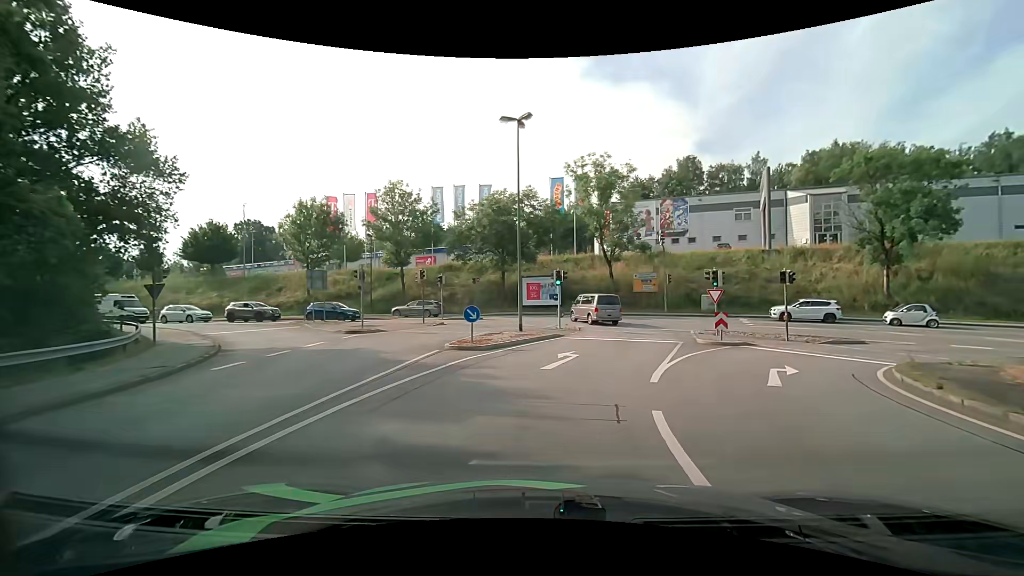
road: primary_link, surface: asphalt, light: Day
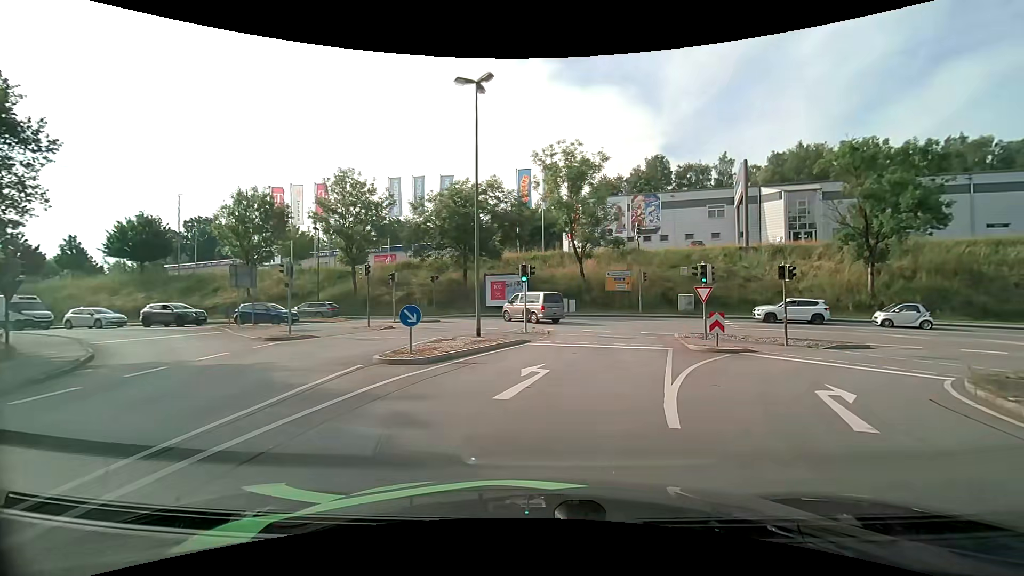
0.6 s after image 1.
(+0.1, +4.0) m; +3°
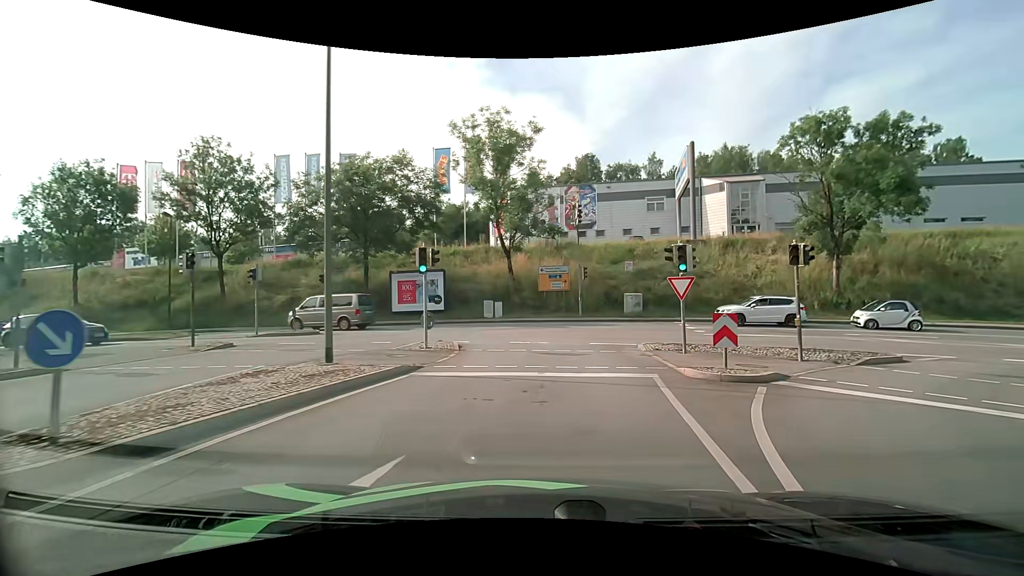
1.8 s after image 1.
(+0.6, +7.8) m; +9°
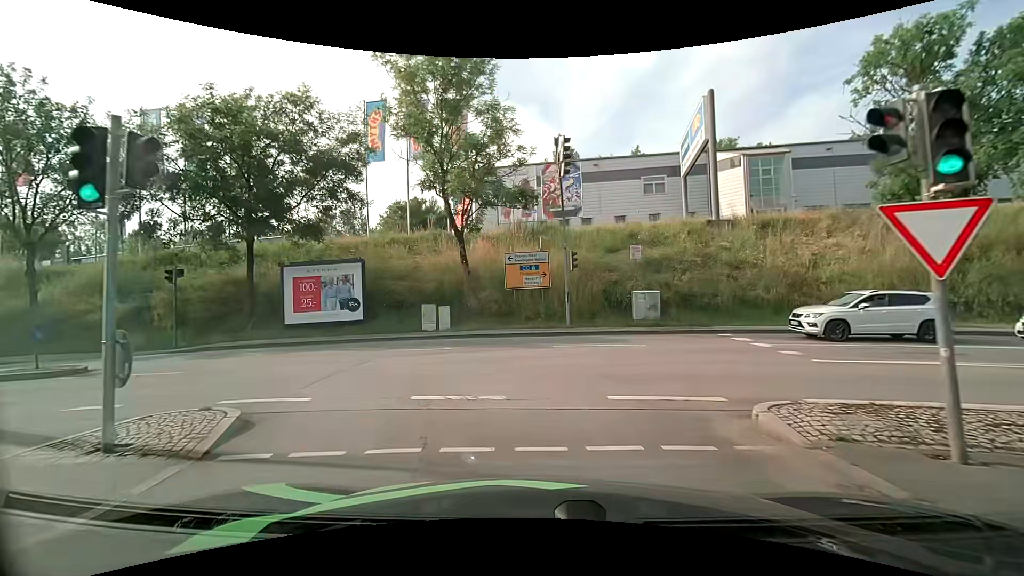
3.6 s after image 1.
(+0.6, +11.2) m; +3°
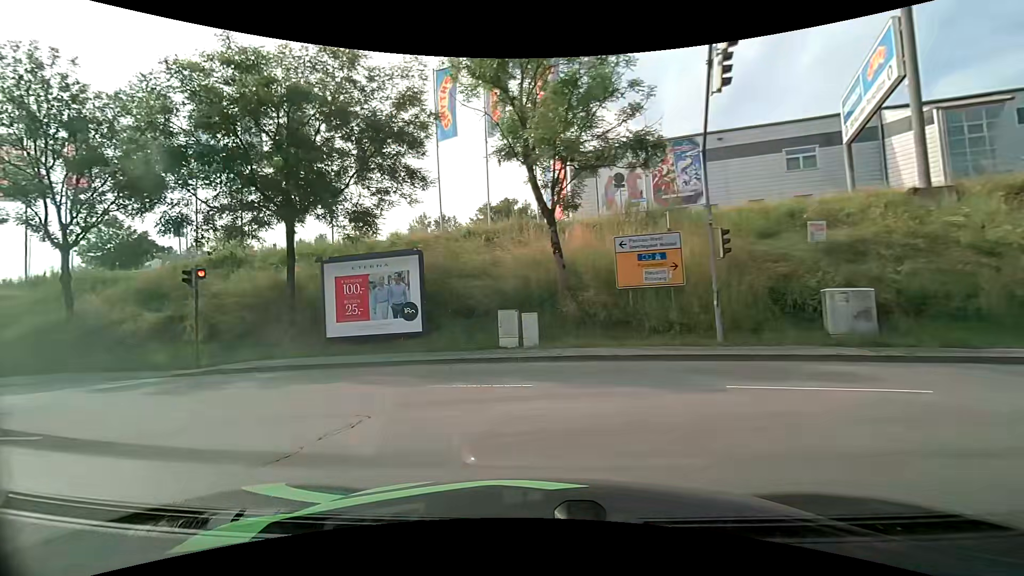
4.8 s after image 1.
(-0.4, +6.6) m; -11°
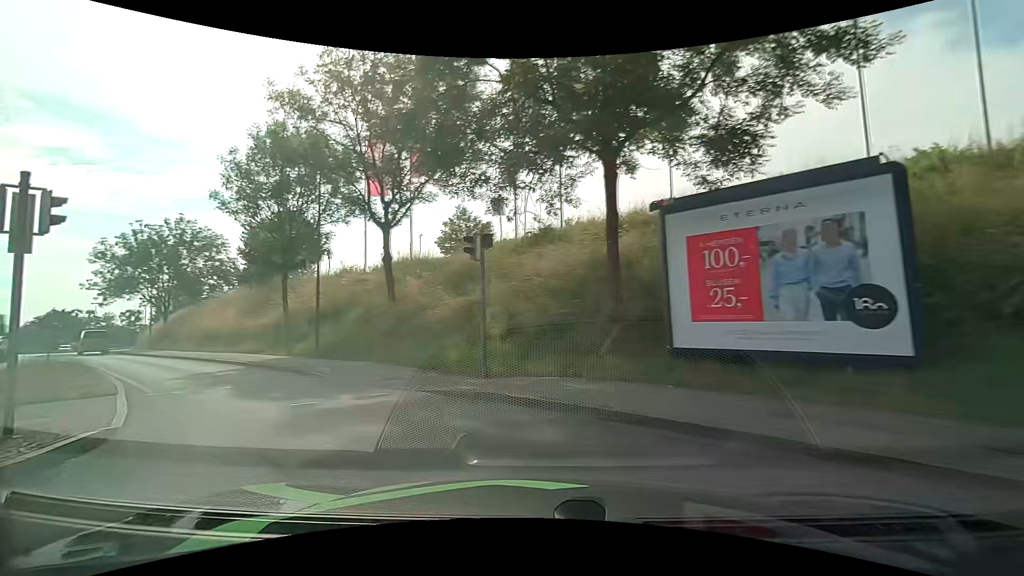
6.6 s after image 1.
(-2.4, +8.3) m; -36°
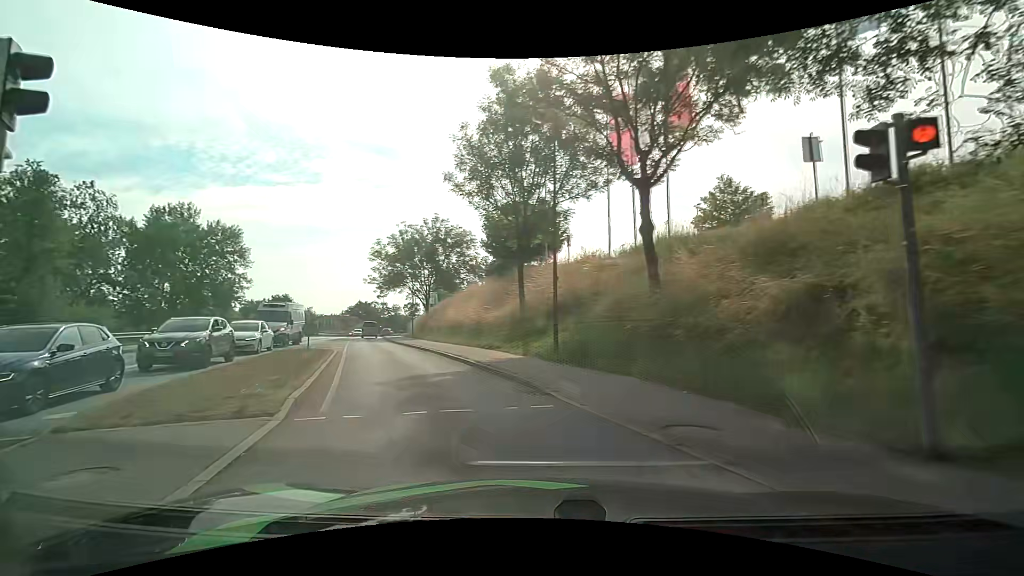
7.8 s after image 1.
(-1.5, +5.7) m; -27°
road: tertiary
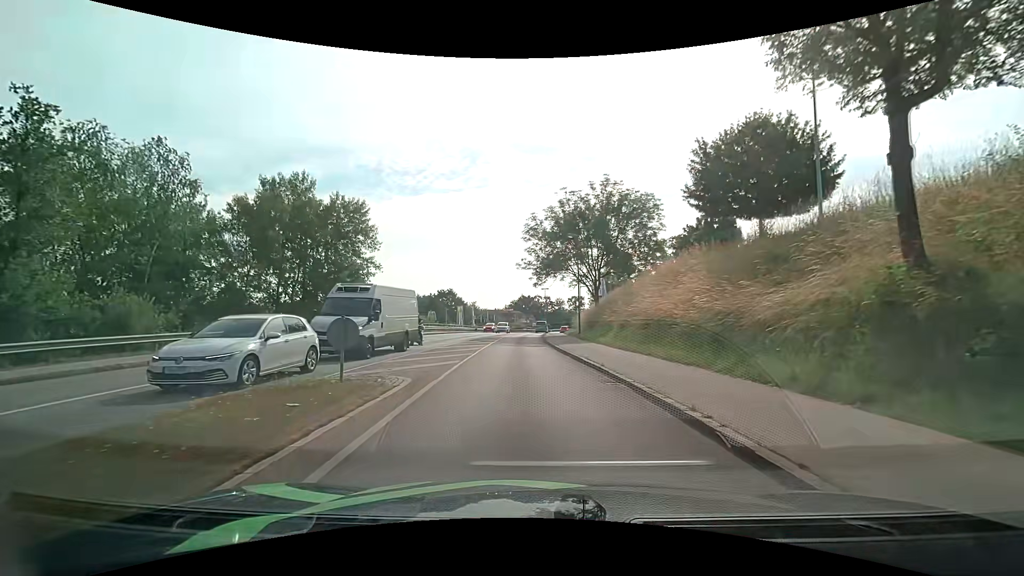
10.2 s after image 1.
(-3.5, +14.2) m; -20°
(0, +10) (-1, +20) (-1, +30) (-1, +40) (-1, +50) (-1, +60) (0, +70) (+2, +80) (+3, +90) (+4, +100) m
